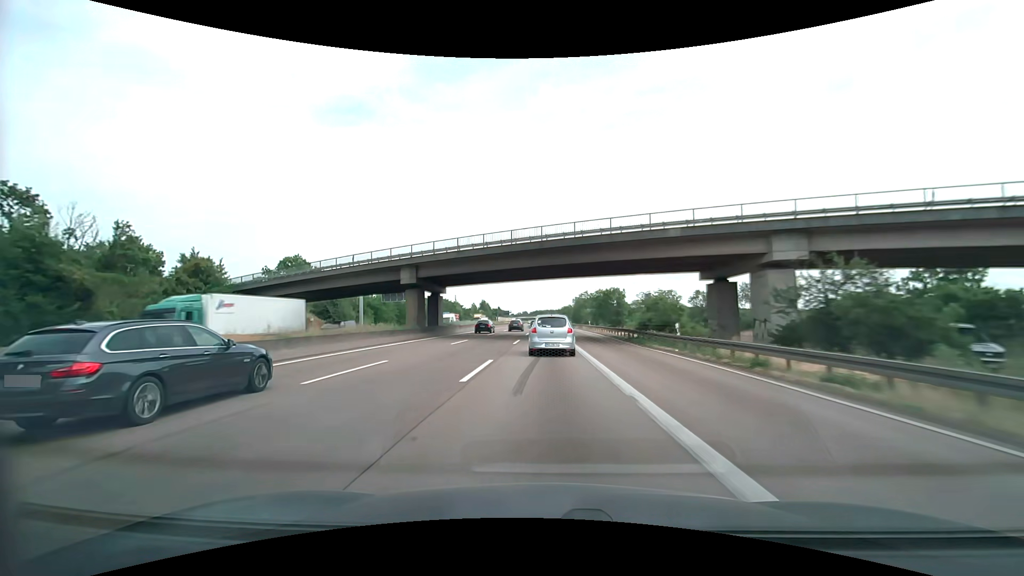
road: motorway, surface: asphalt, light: Day
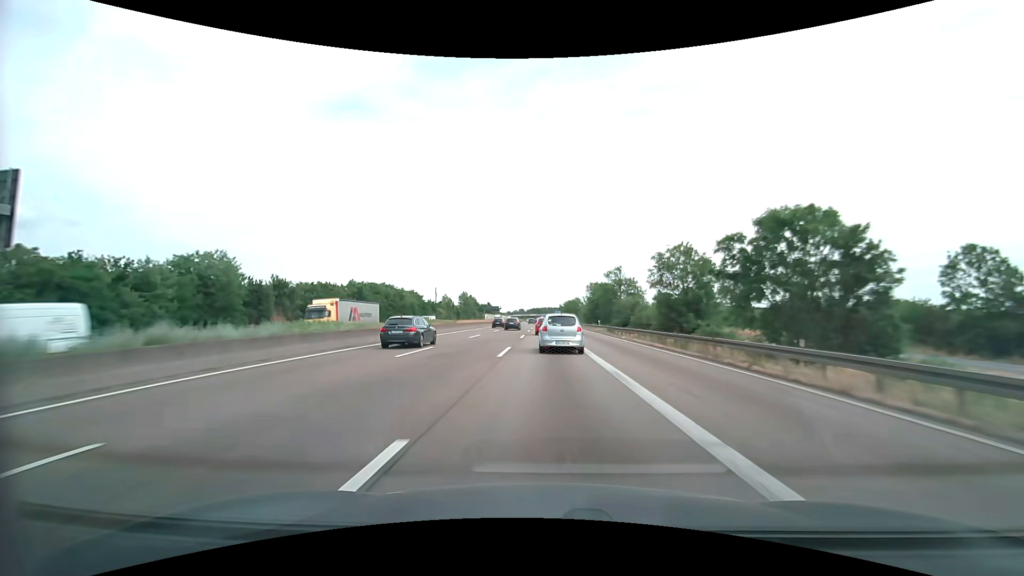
(-0.1, +65.3) m; 0°
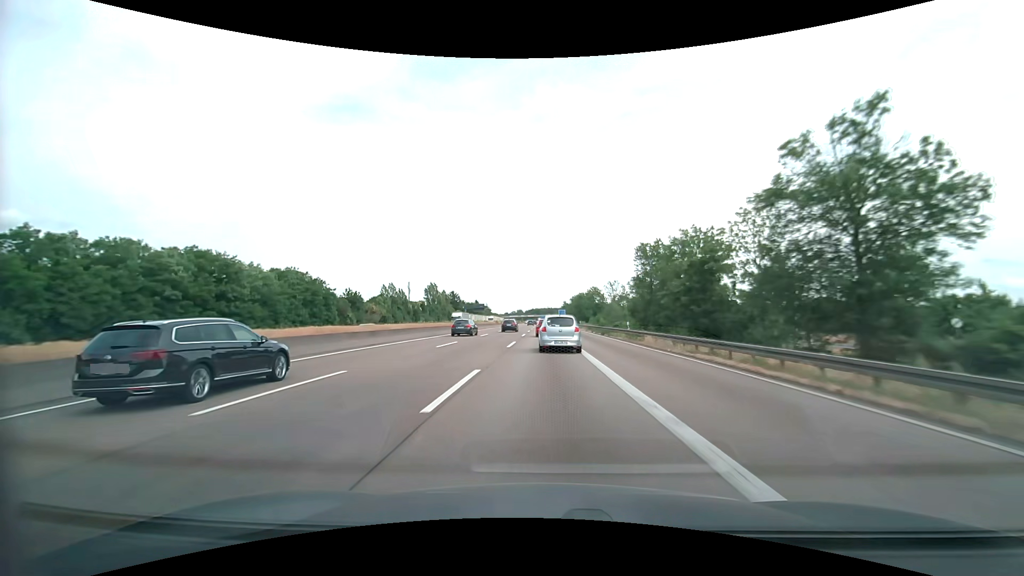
(0.0, +64.1) m; 0°
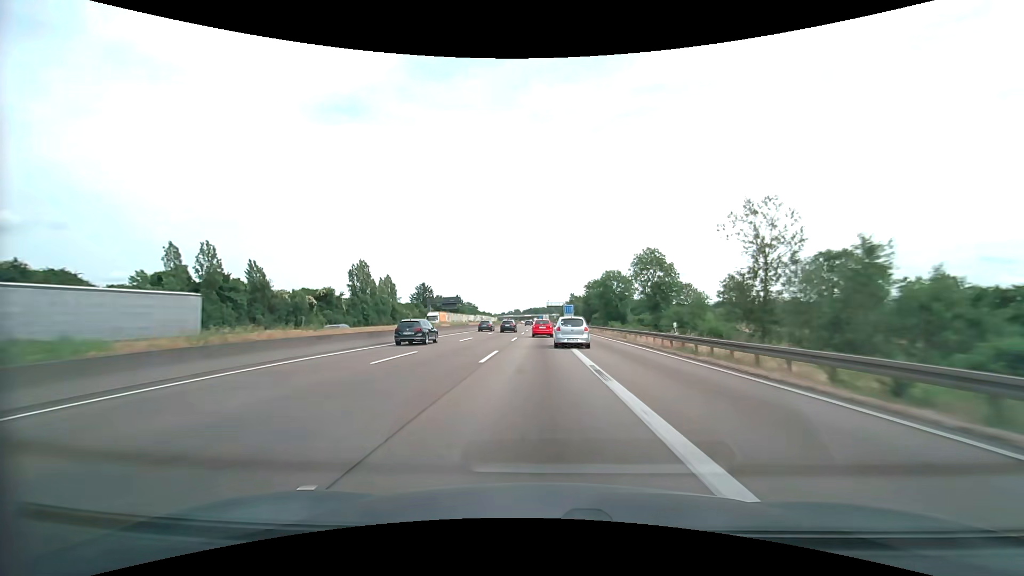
(+0.1, +62.9) m; 0°
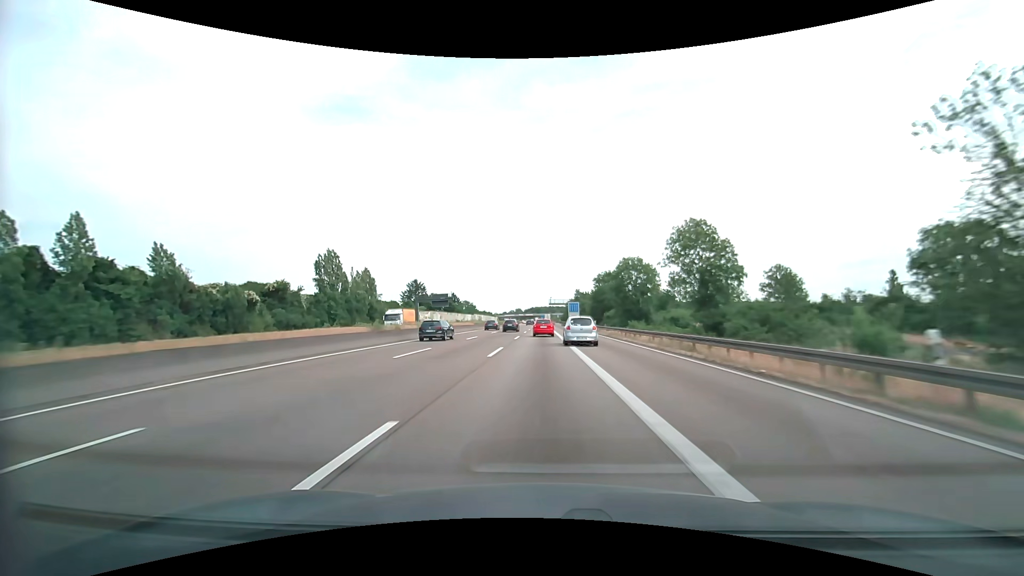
(0.0, +15.5) m; 0°
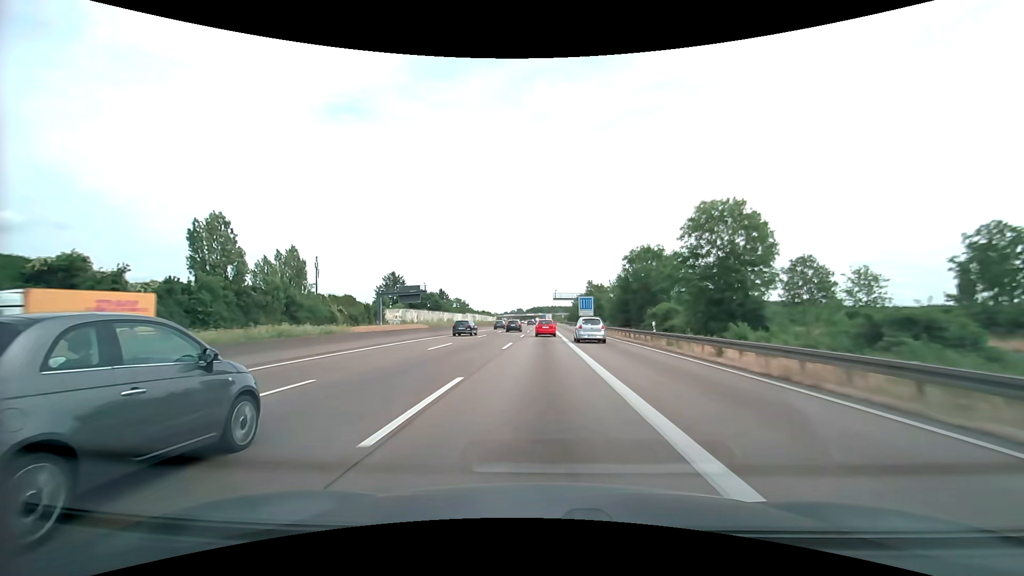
(-0.2, +30.9) m; 0°
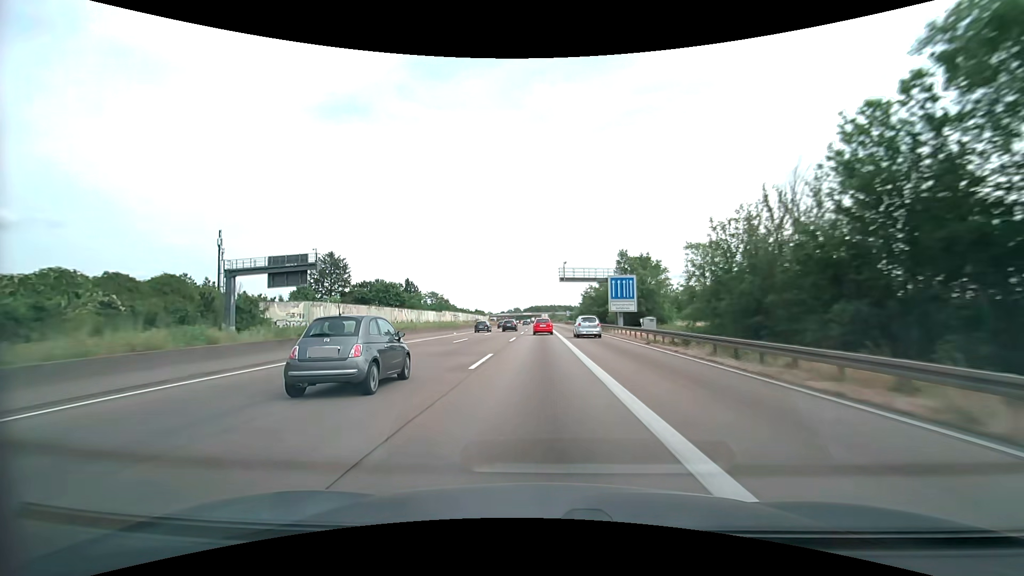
(+0.1, +45.8) m; 0°
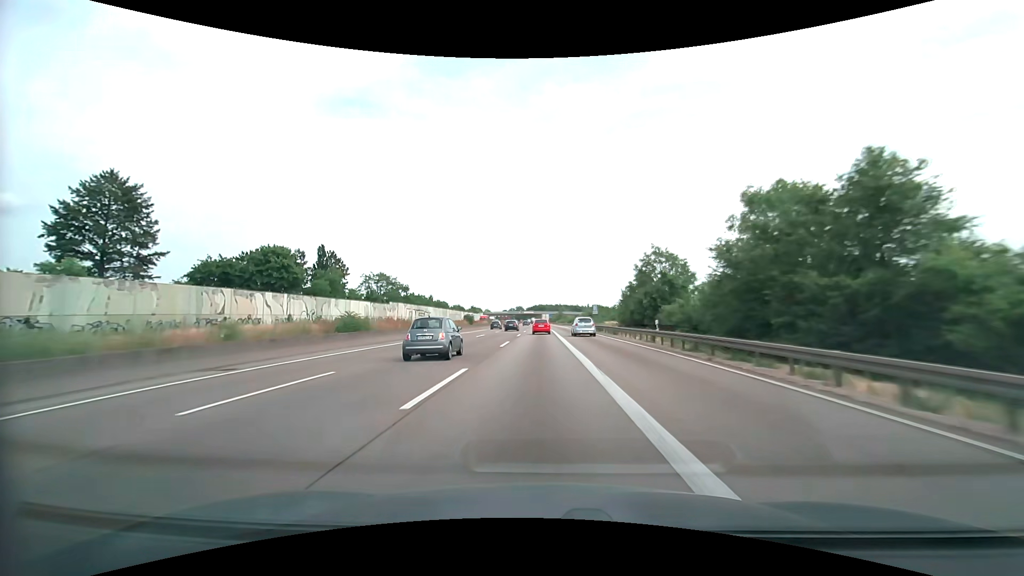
(-0.3, +60.1) m; -1°
(0, +10) (0, +20) (0, +30) (0, +40) (0, +50) (0, +60) (0, +70) (0, +80) (-1, +90) (-1, +100) m
